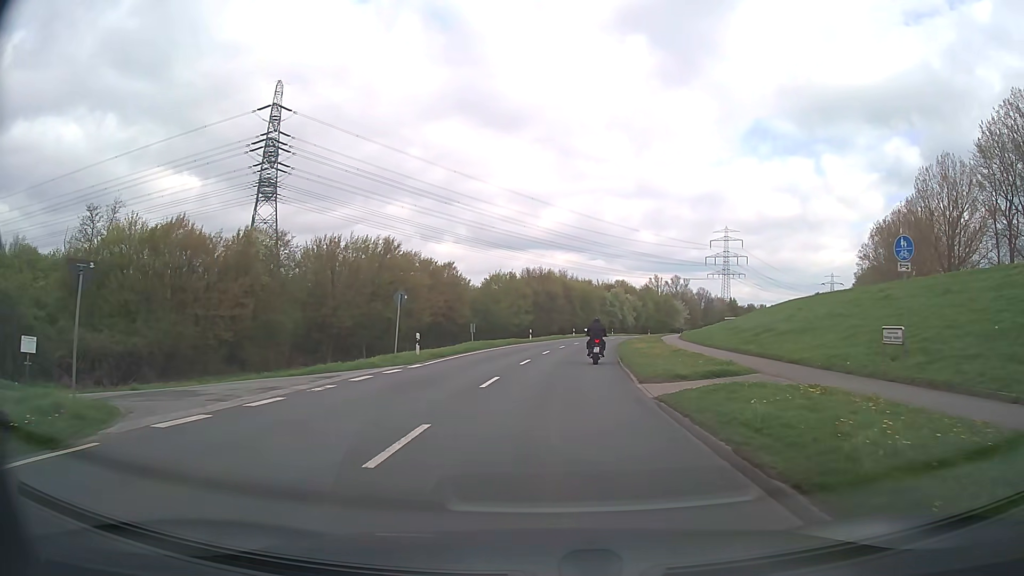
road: secondary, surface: asphalt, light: Day
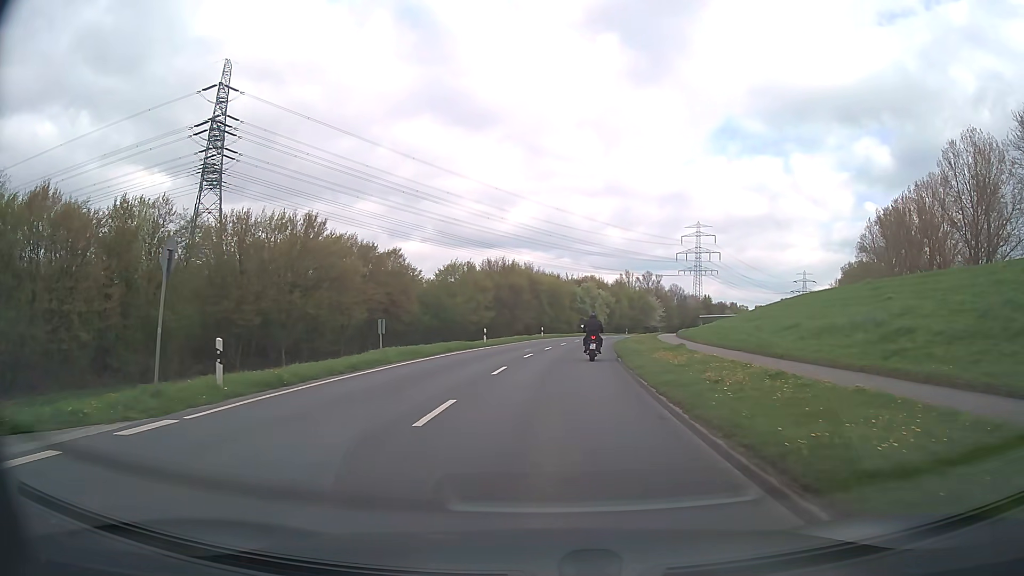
(+0.3, +15.4) m; +3°
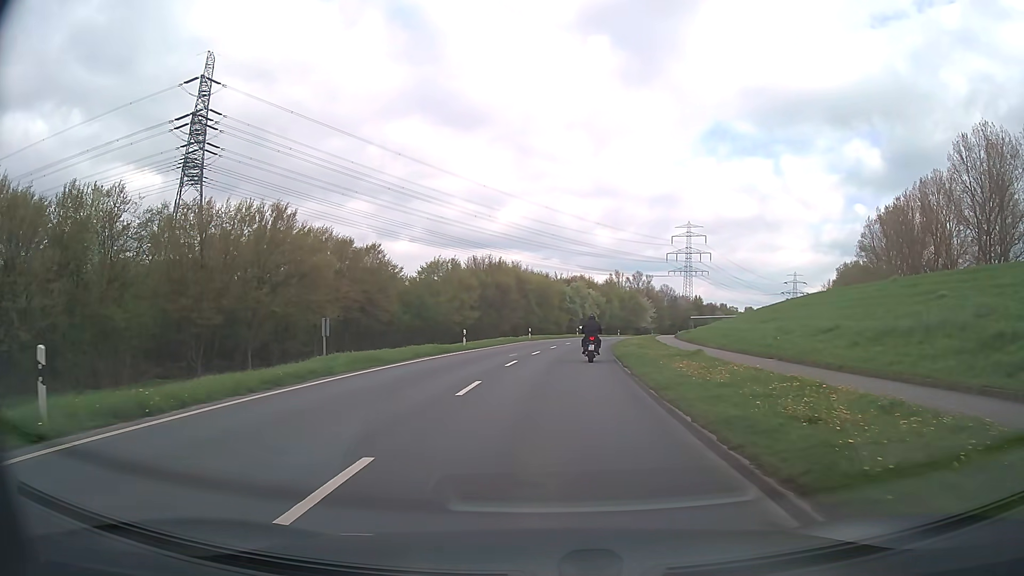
(0.0, +5.1) m; +1°
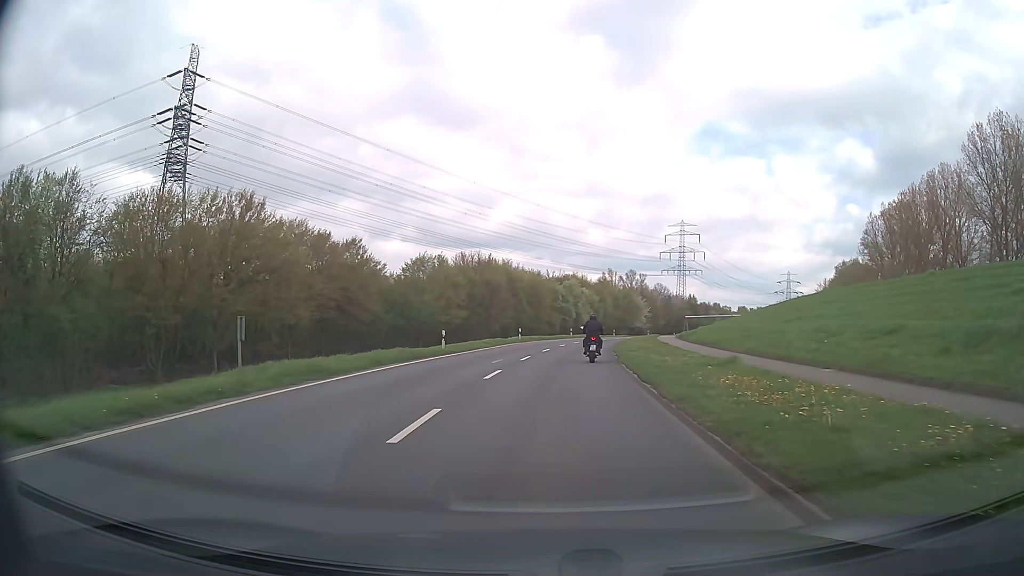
(0.0, +5.1) m; +1°
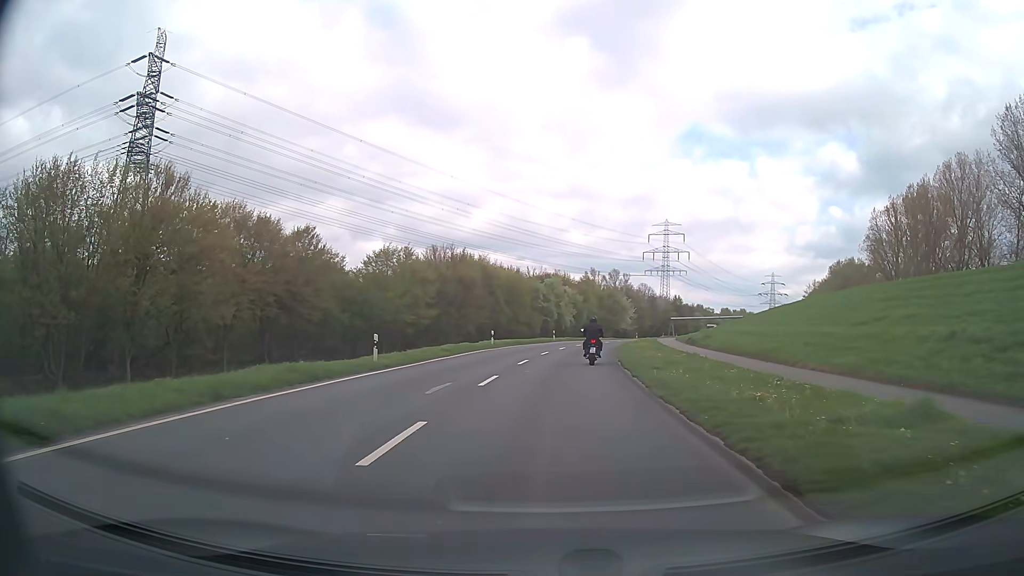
(+0.1, +10.1) m; +2°
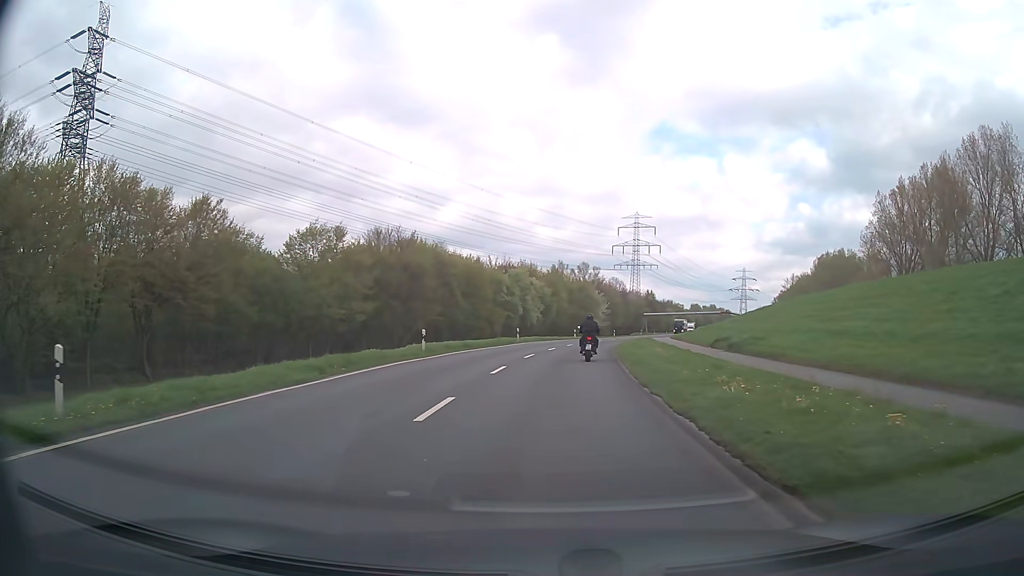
(+0.4, +14.9) m; +3°
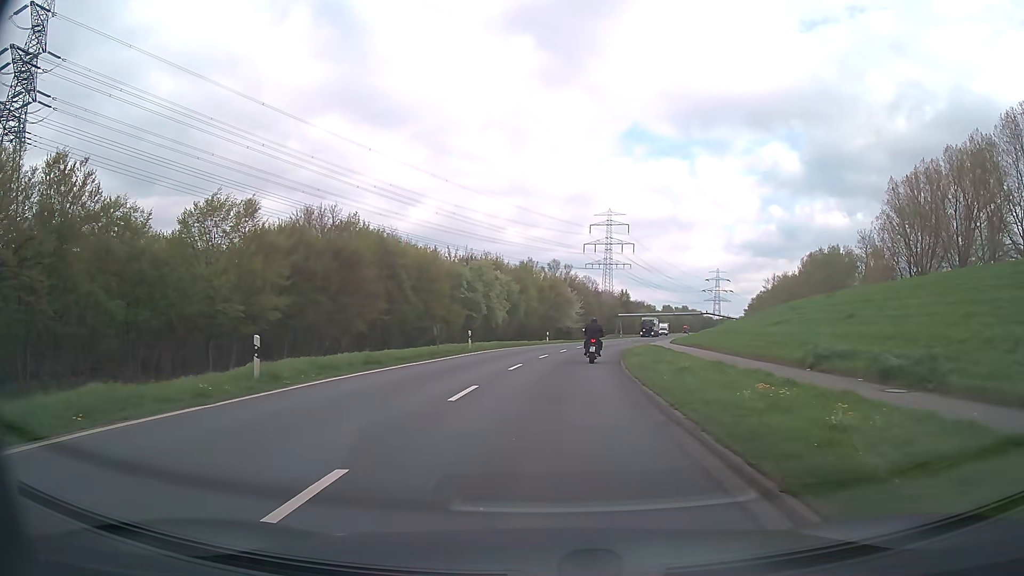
(+0.3, +15.1) m; +2°
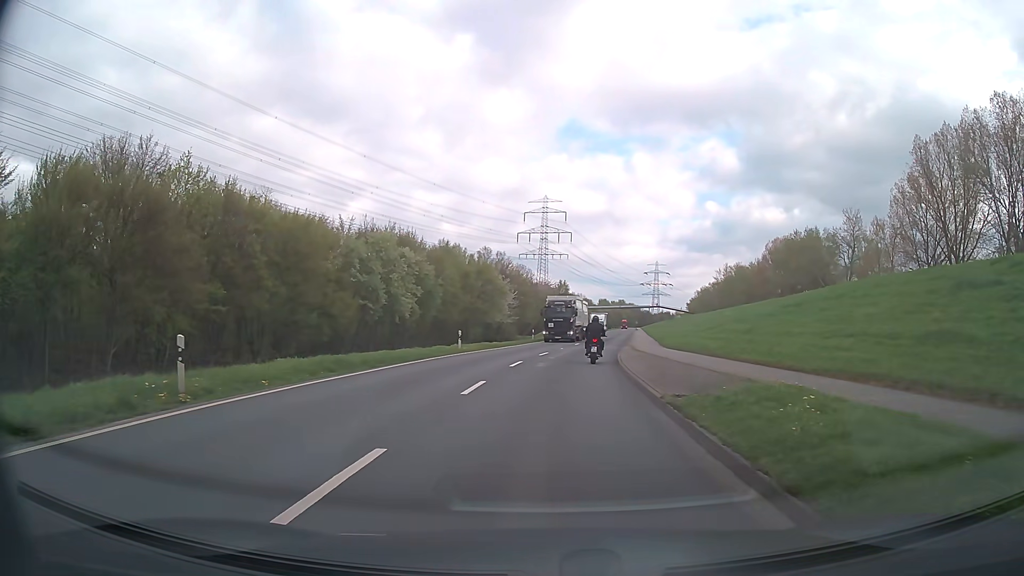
(+1.2, +25.6) m; +6°
(0, +10) (+1, +20) (+2, +30) (+3, +40) (+4, +50) (+6, +60) (+7, +70) (+9, +79) (+10, +89) (+11, +99) m
